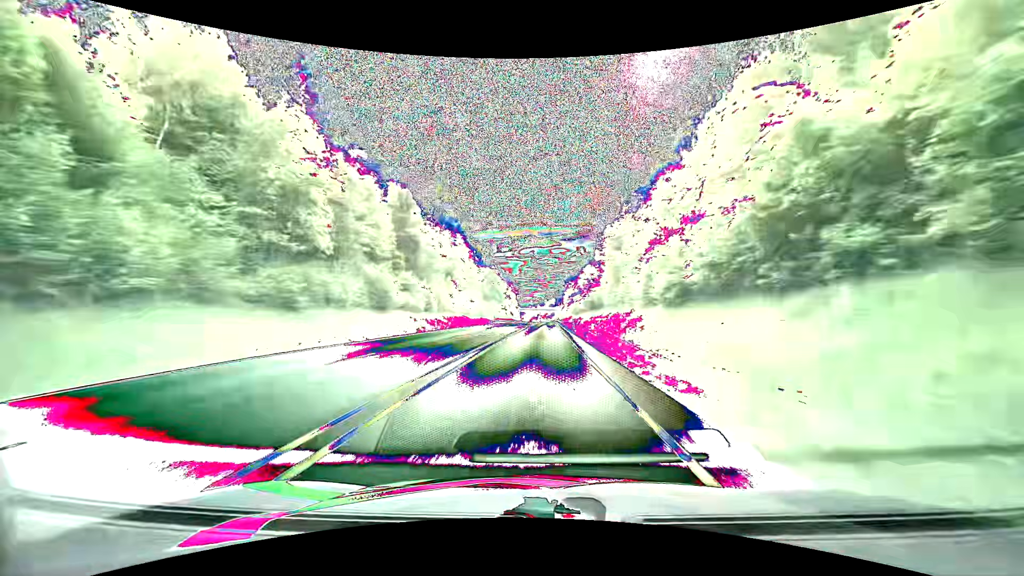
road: primary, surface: asphalt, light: Day
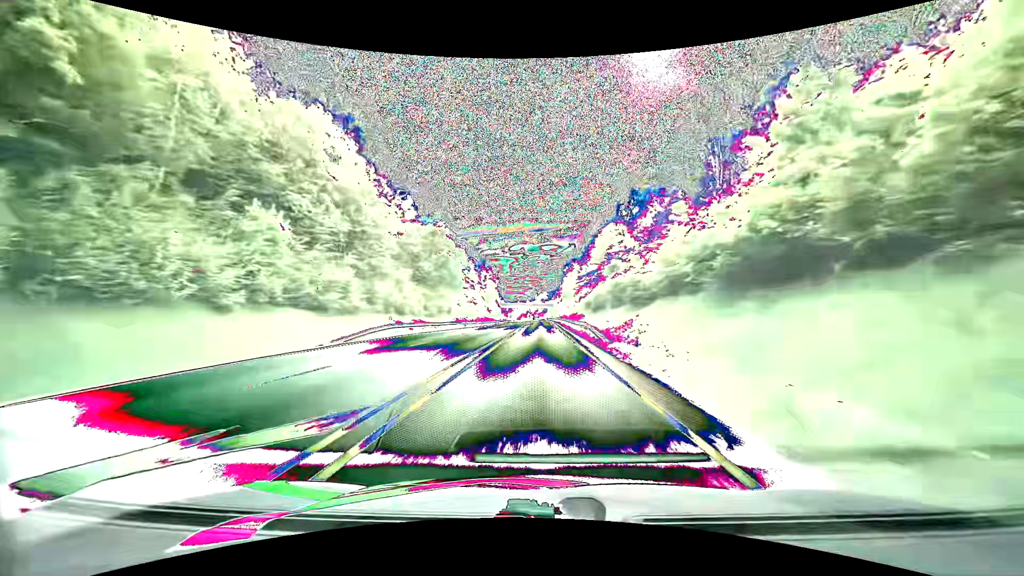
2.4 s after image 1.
(+0.9, +64.5) m; +1°
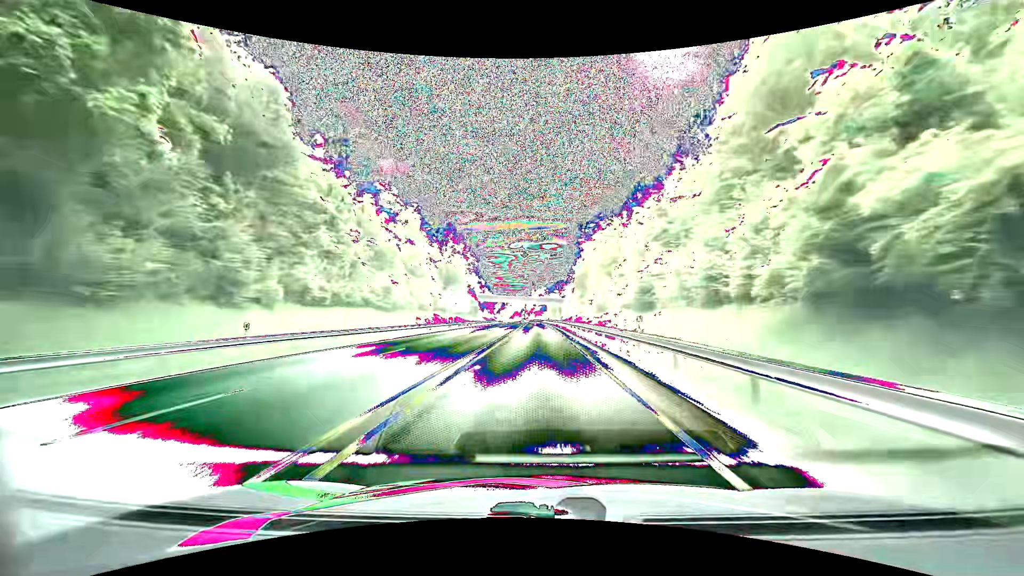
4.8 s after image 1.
(0.0, +64.8) m; 0°
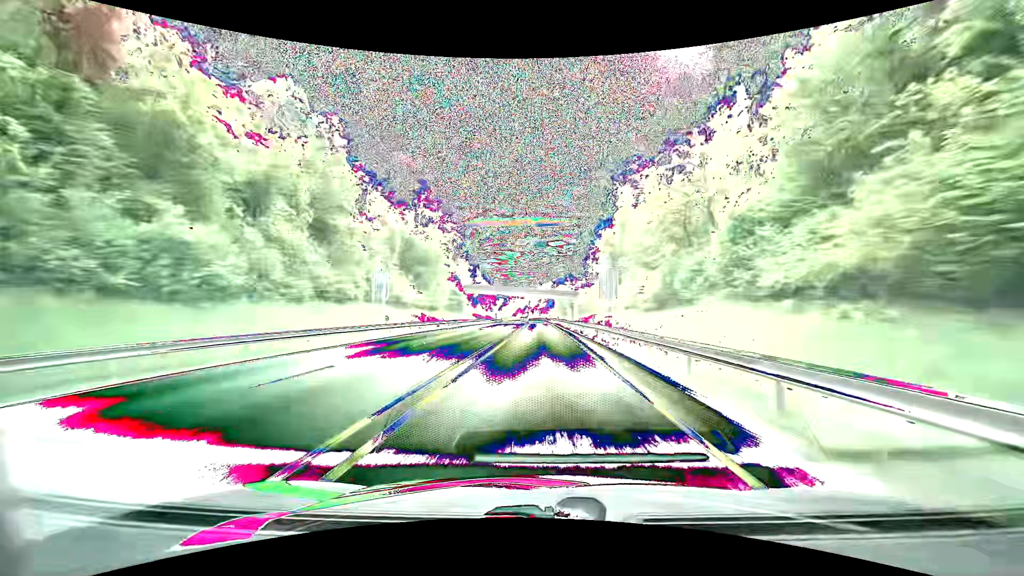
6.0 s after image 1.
(-0.1, +32.5) m; -1°
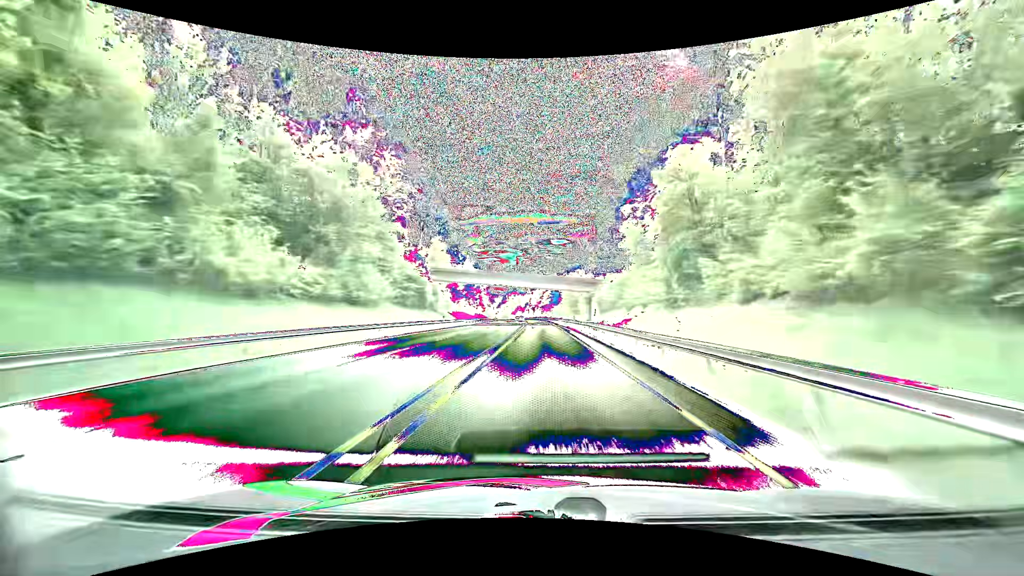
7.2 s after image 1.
(0.0, +32.6) m; 0°
(0, +10) (0, +20) (0, +30) (0, +40) (0, +50) (0, +60) (-1, +70) (-1, +80) (-1, +90) (-1, +100) m
